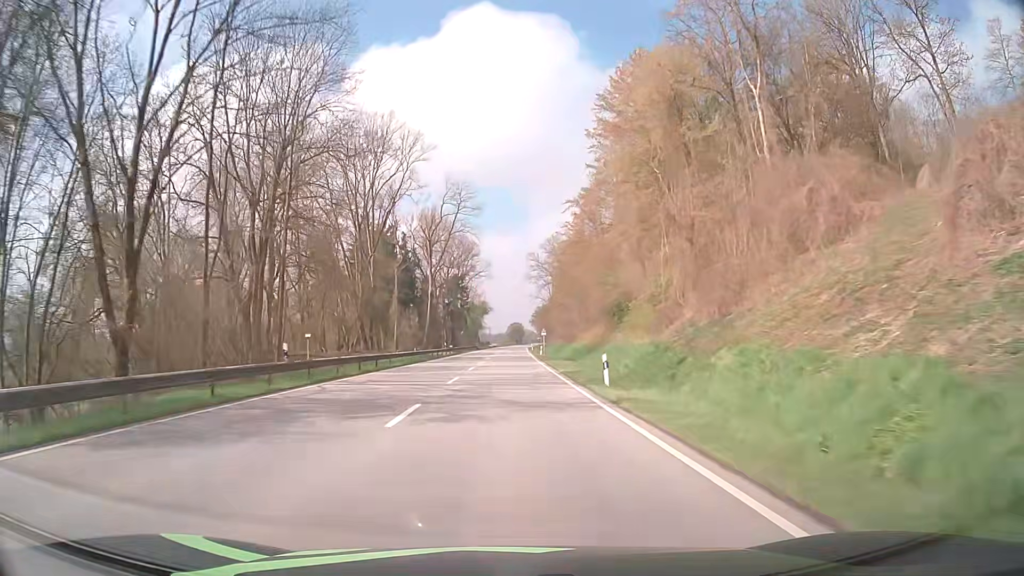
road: primary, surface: asphalt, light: Day
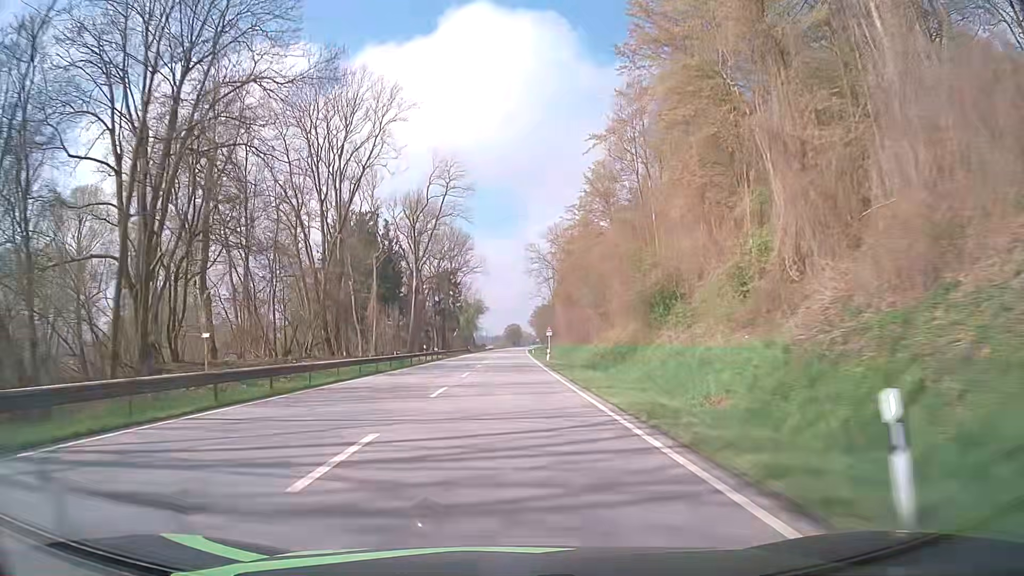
(0.0, +15.8) m; 0°
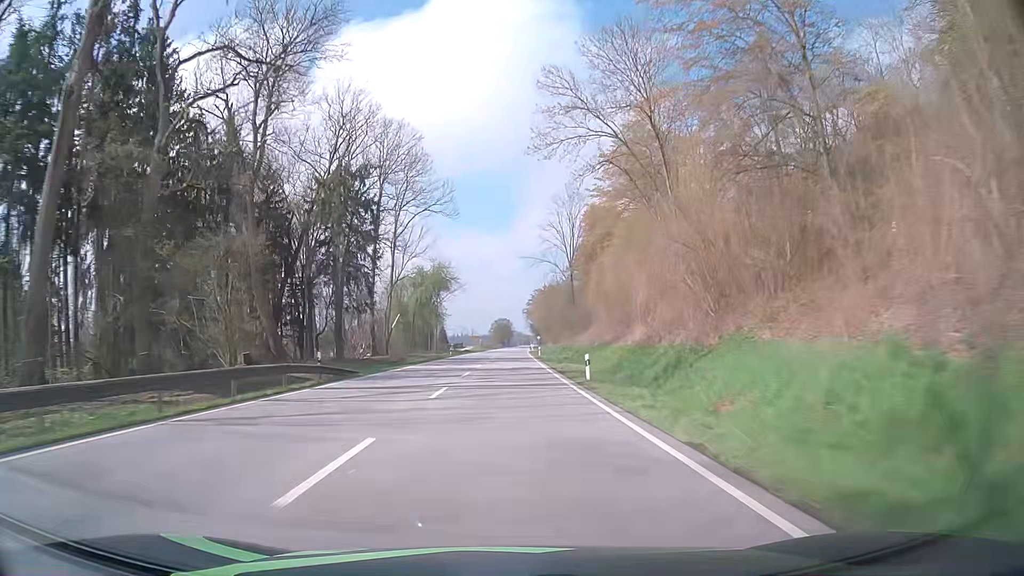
(+0.6, +79.2) m; +1°
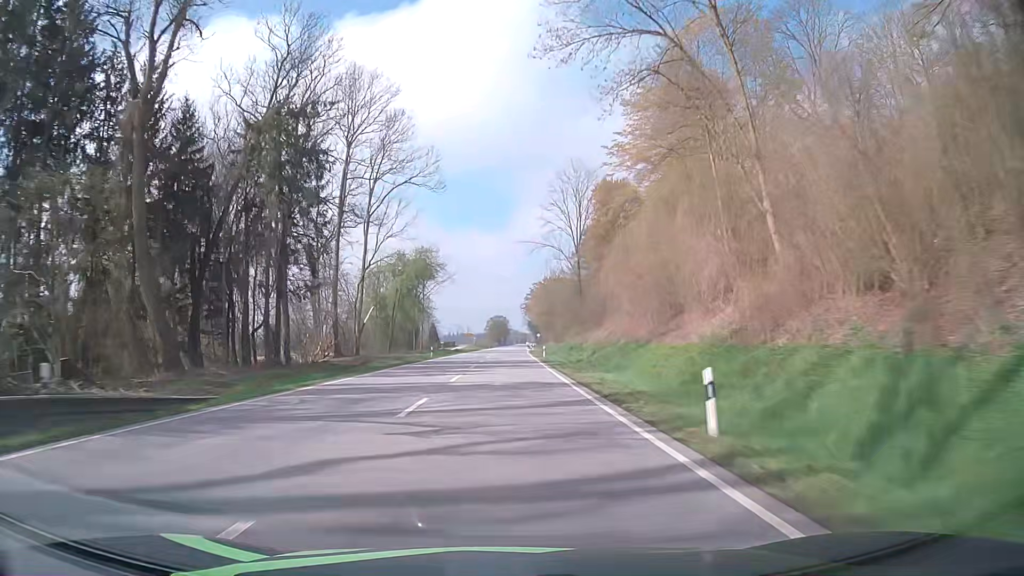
(0.0, +15.8) m; 0°
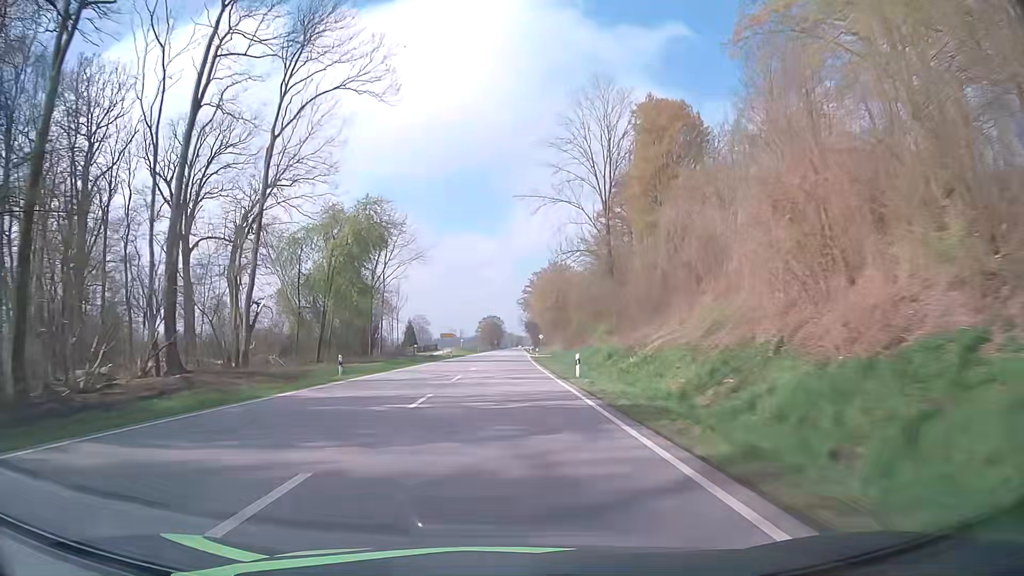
(+0.2, +31.7) m; +1°
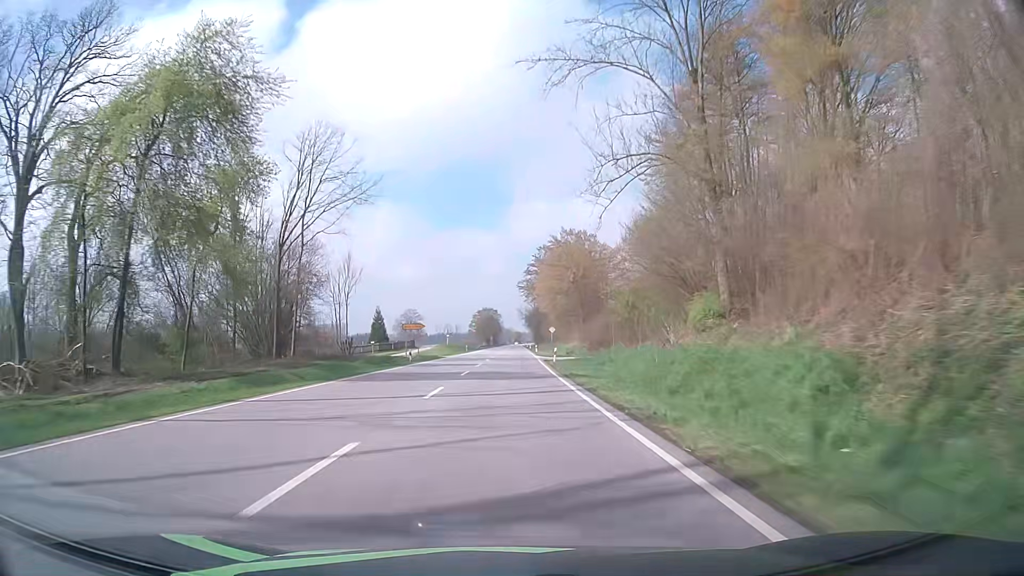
(-0.1, +31.7) m; 0°
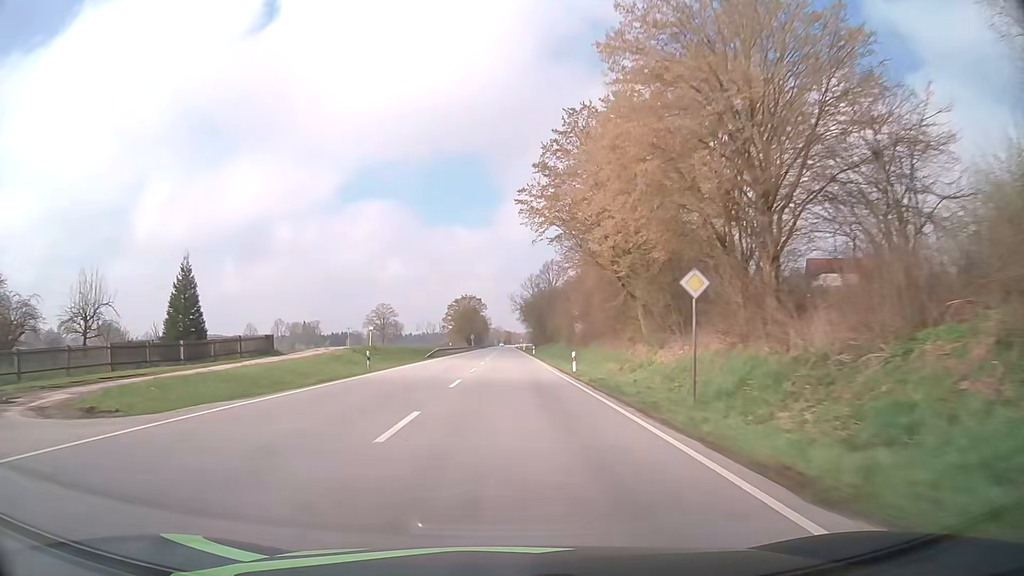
(+0.4, +63.4) m; +1°
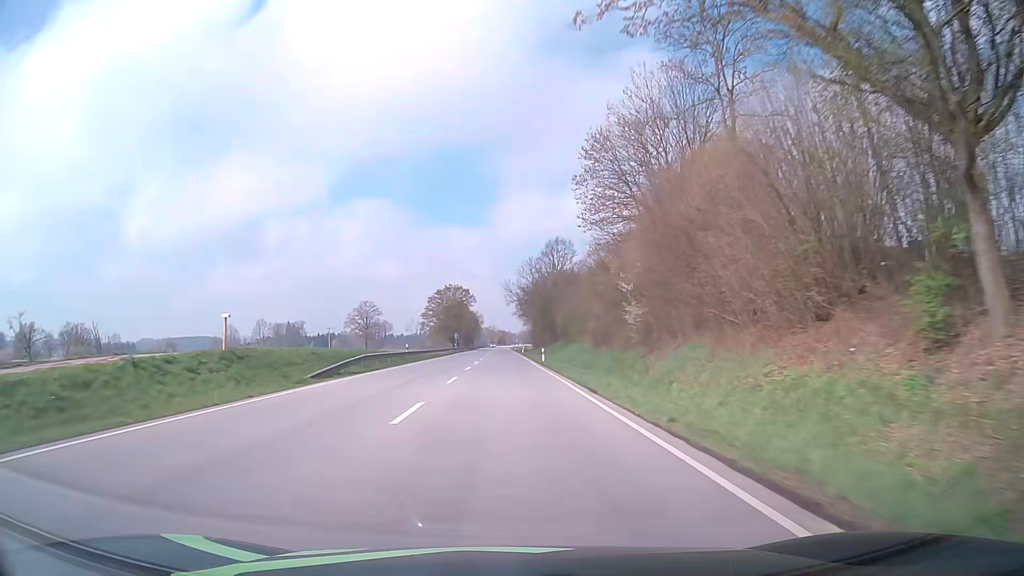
(+0.1, +31.7) m; 0°
(0, +10) (0, +20) (0, +30) (0, +40) (0, +50) (0, +60) (0, +70) (0, +80) (0, +90) (0, +100) m
